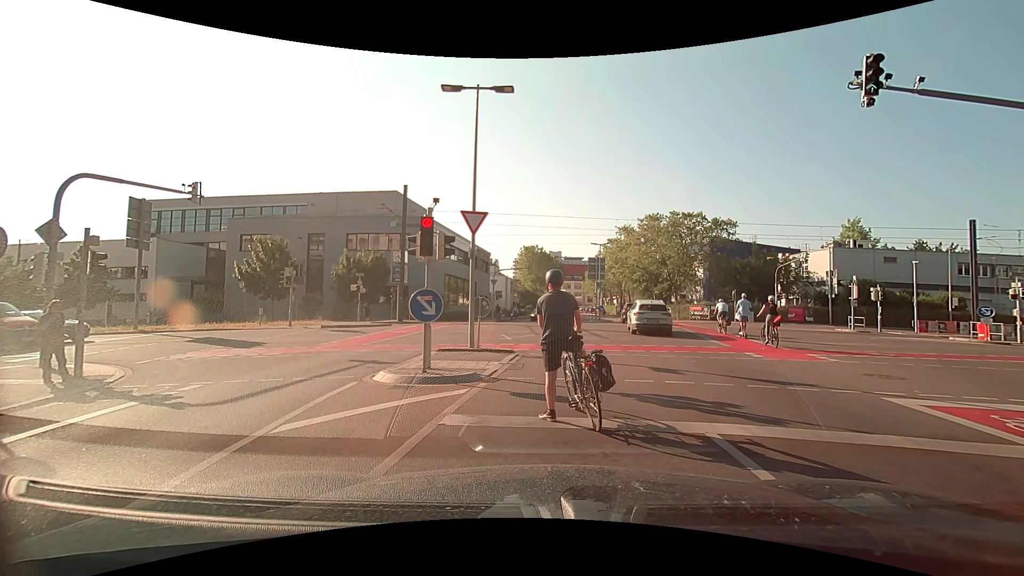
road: secondary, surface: asphalt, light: Day
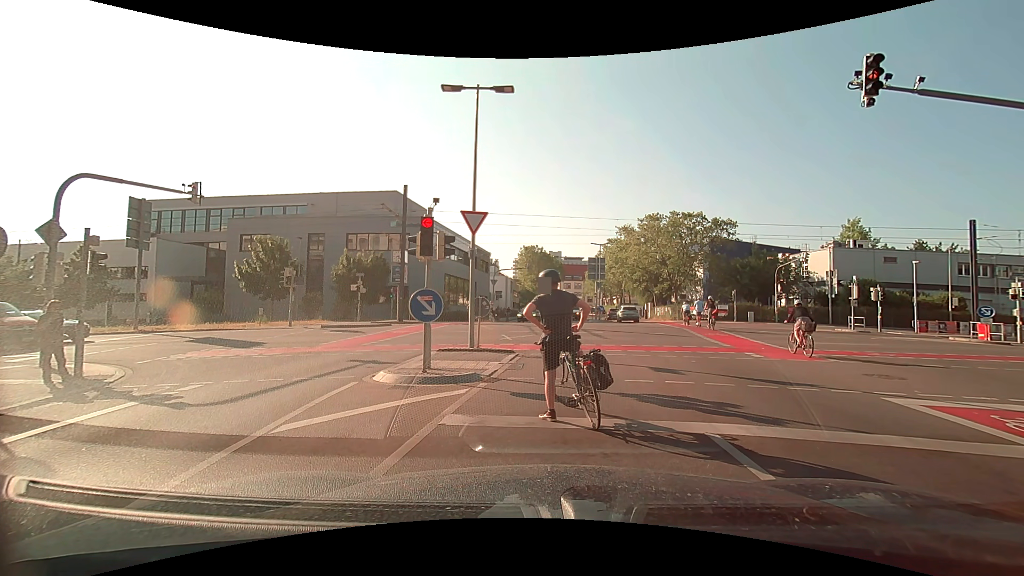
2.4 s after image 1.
(0.0, 0.0) m; 0°
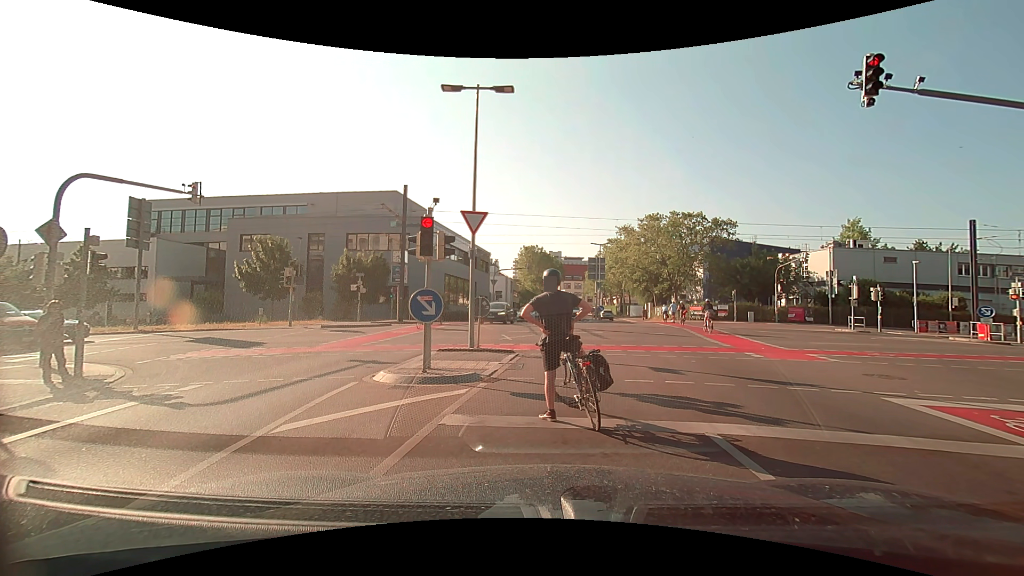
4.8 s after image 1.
(0.0, 0.0) m; 0°
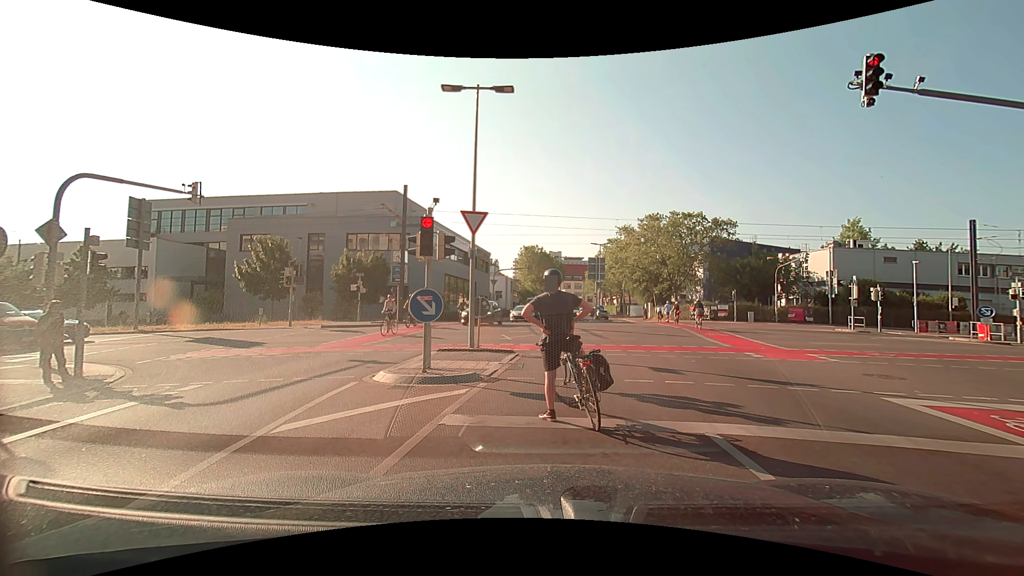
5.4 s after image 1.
(0.0, 0.0) m; 0°
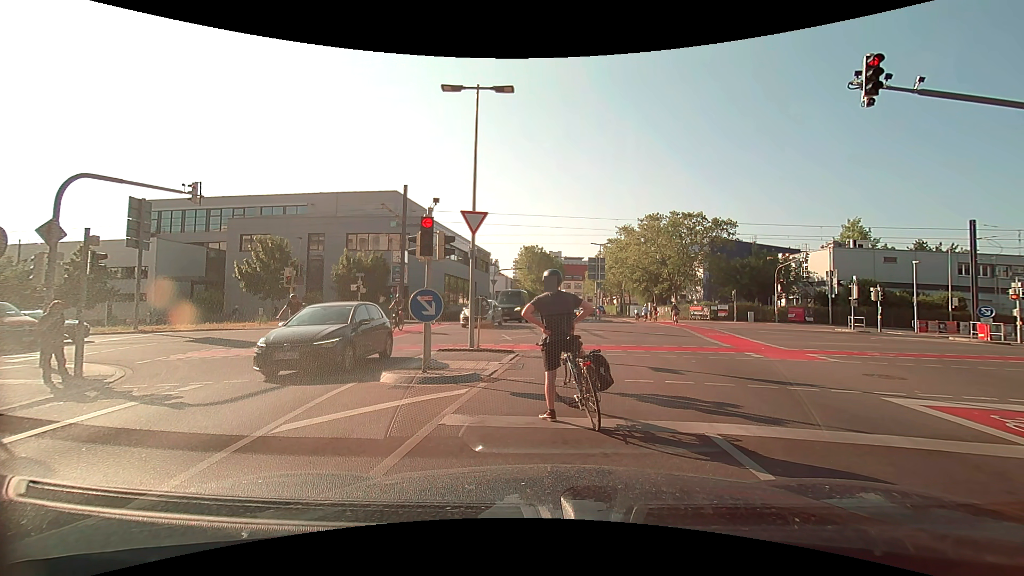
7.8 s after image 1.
(0.0, 0.0) m; 0°
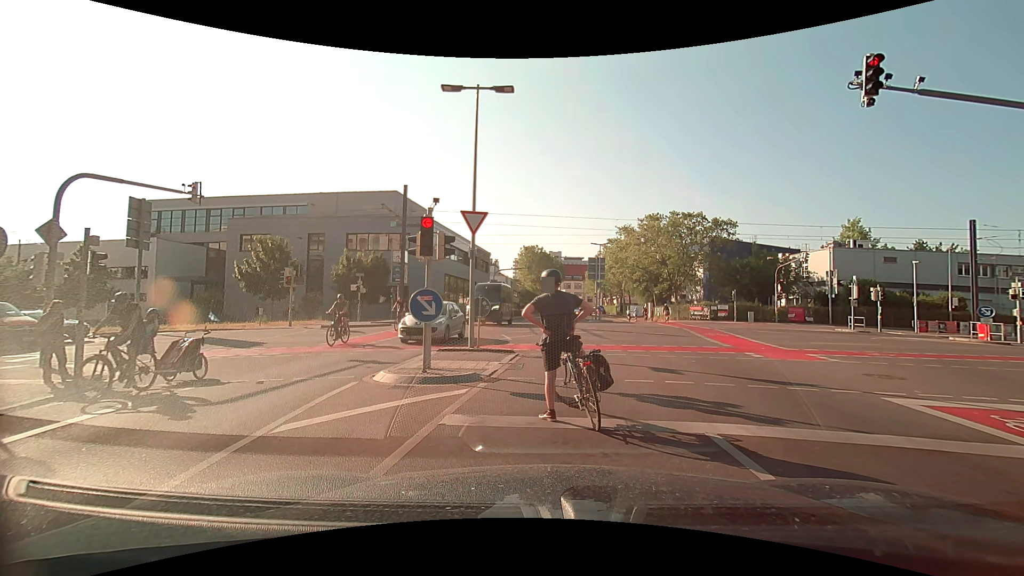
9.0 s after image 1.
(0.0, 0.0) m; 0°
(0, +10) (0, +20) (-3, +30) (-7, +38) (-16, +43) (-26, +44) (-36, +43) (-46, +42) (-56, +41) (-66, +39) m
